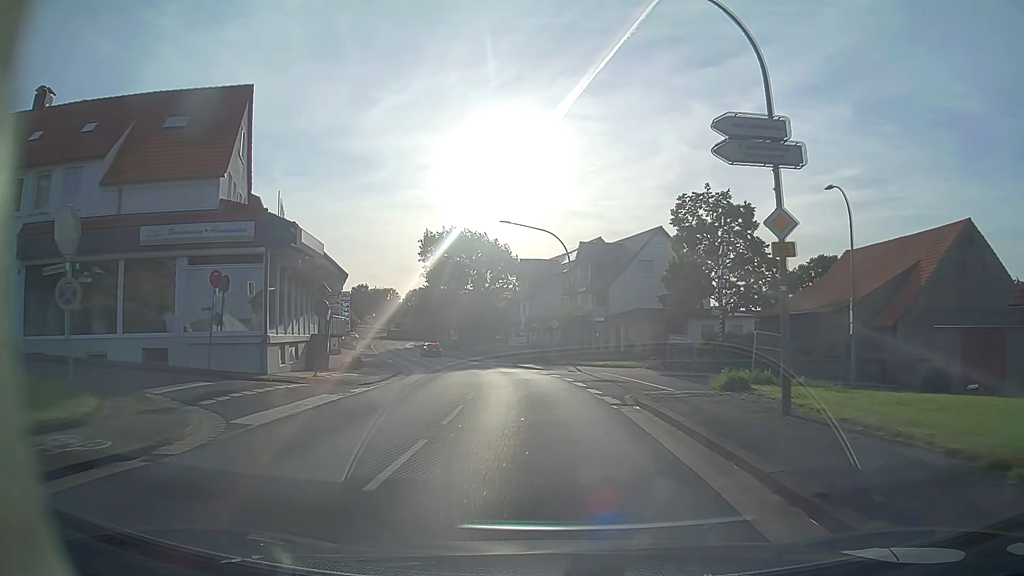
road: primary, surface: asphalt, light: Day
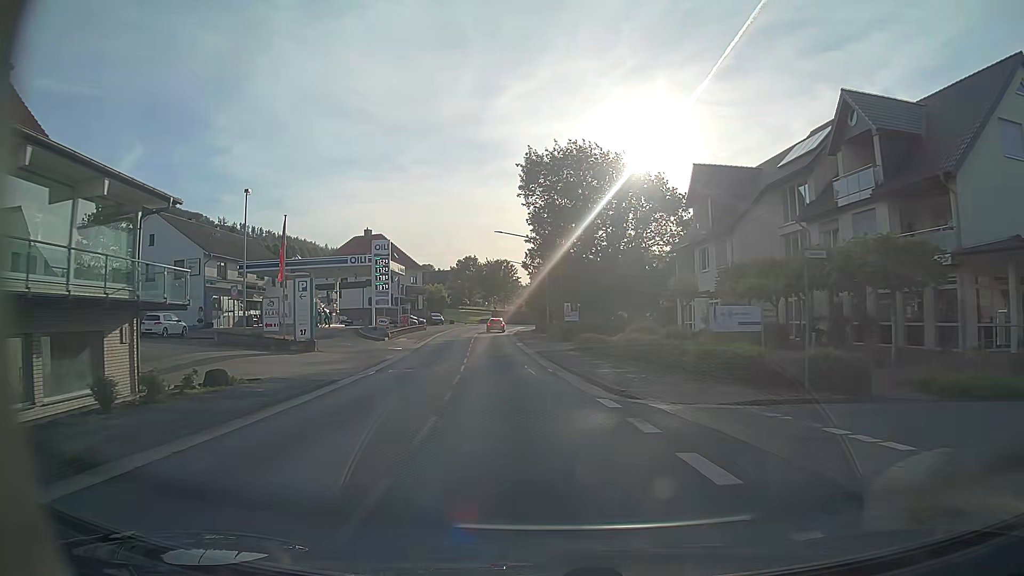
(-3.4, +39.7) m; -12°
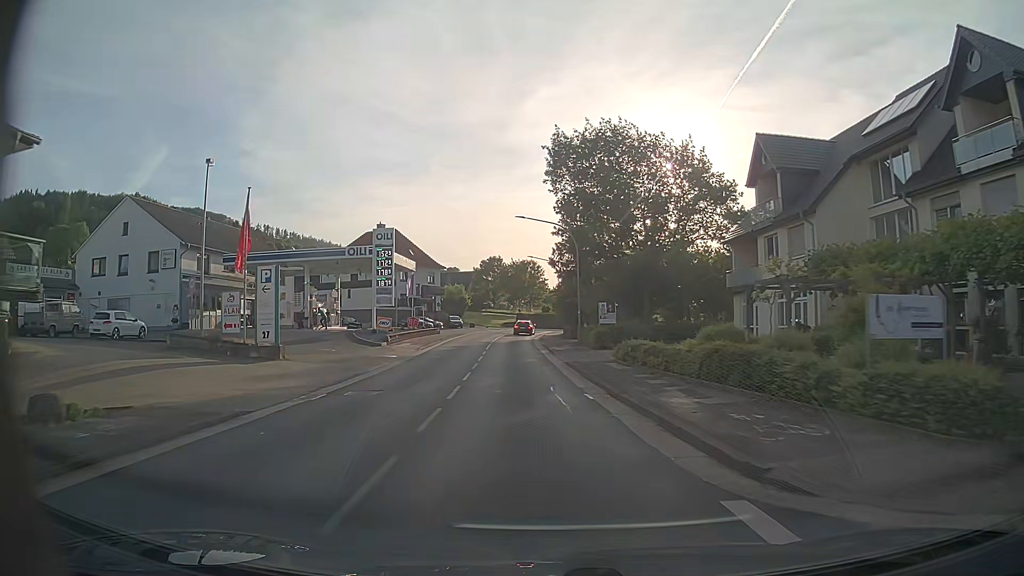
(-0.2, +8.0) m; -2°
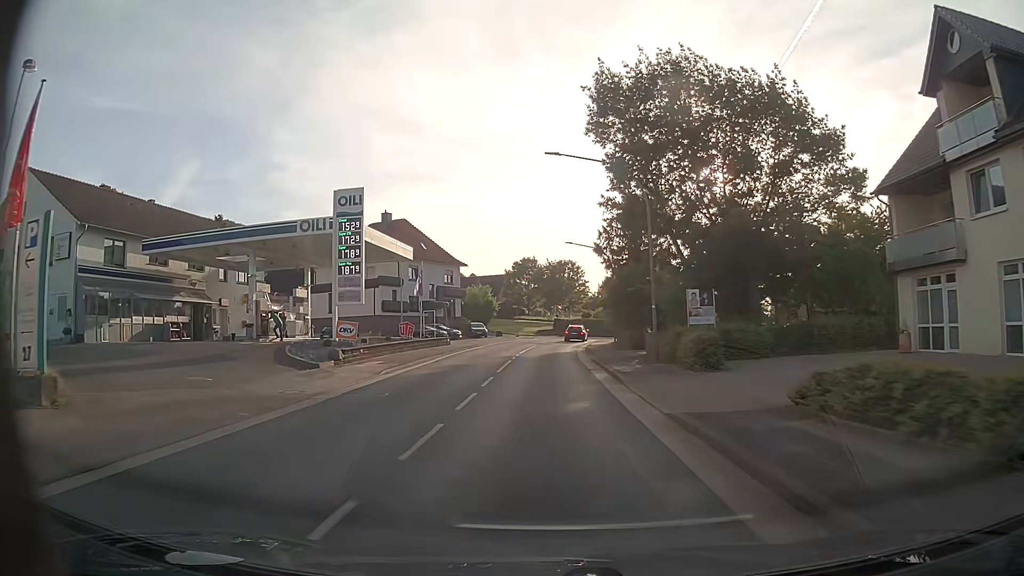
(-0.5, +15.9) m; -3°
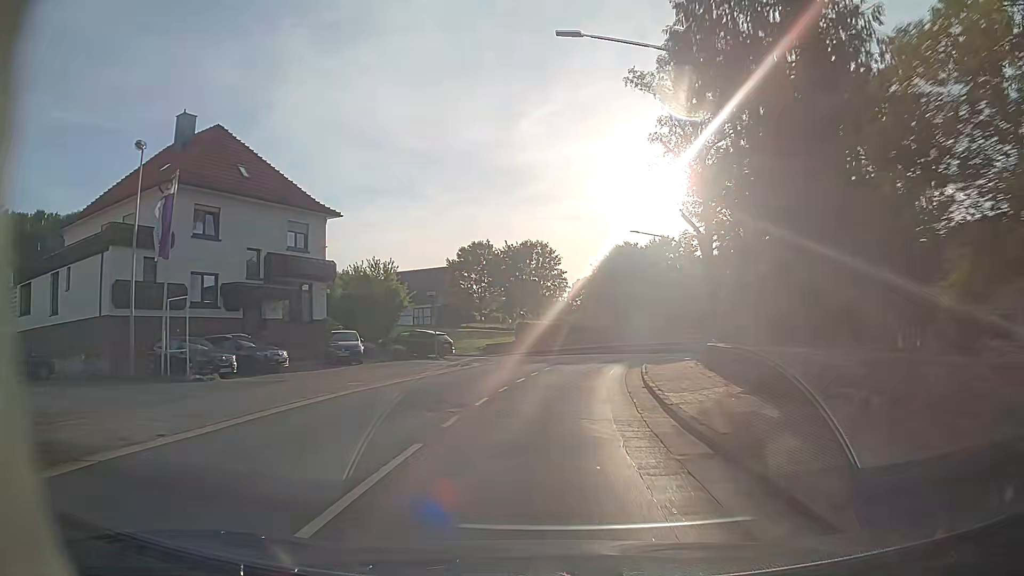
(+0.2, +39.2) m; +3°
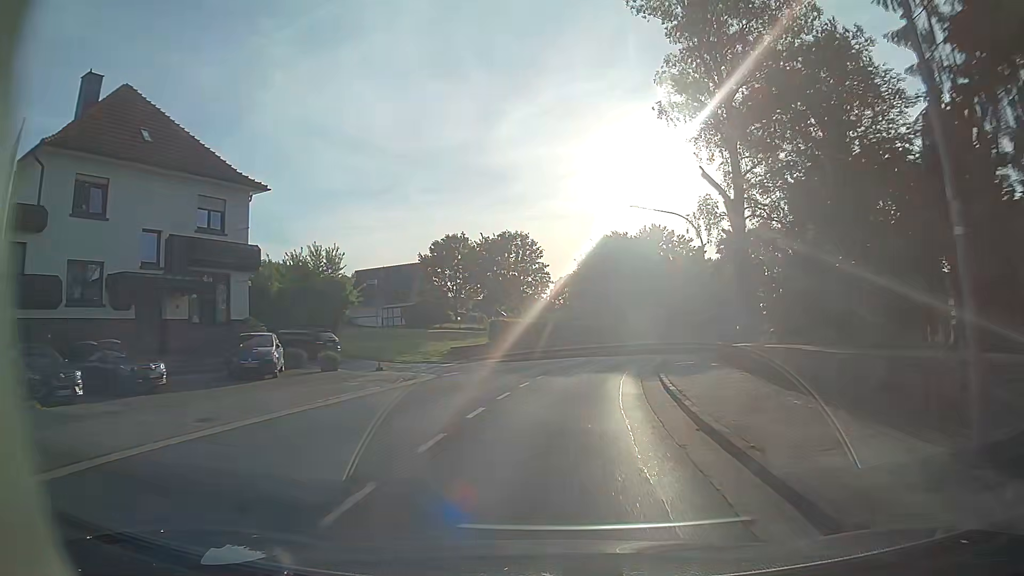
(+0.1, +8.1) m; +1°
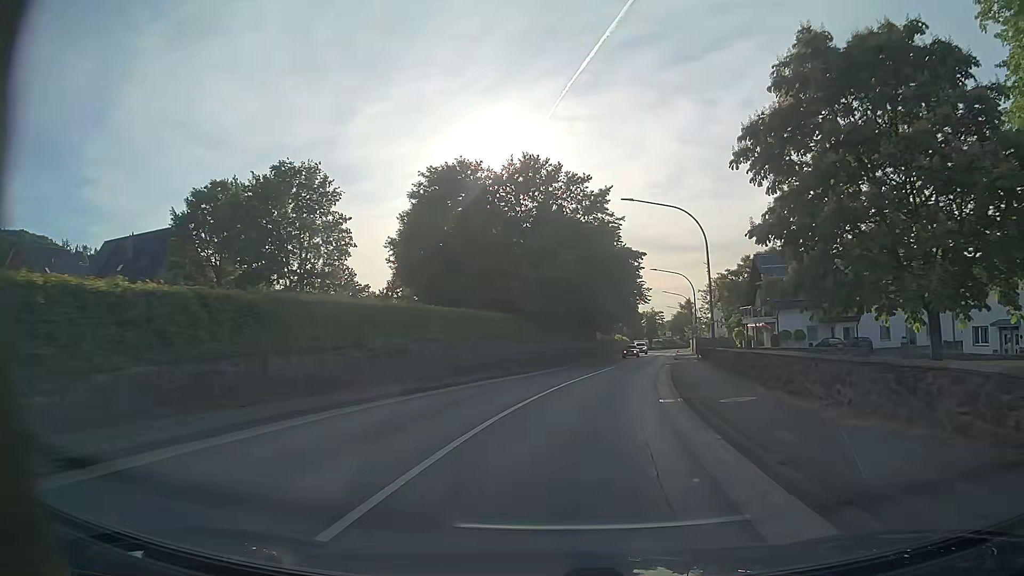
(+3.1, +32.0) m; +13°
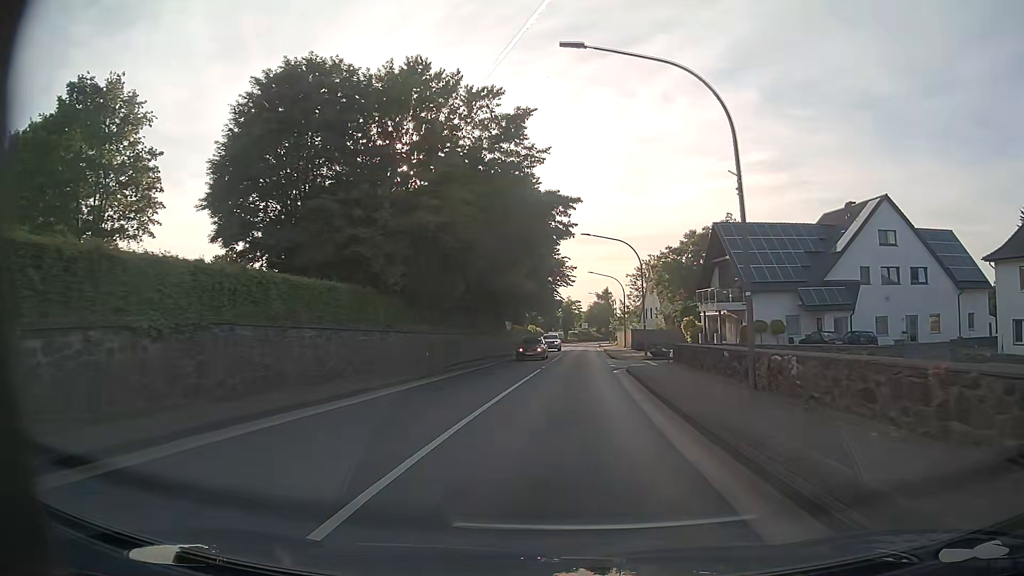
(+1.0, +16.1) m; +7°
(0, +10) (+1, +20) (+1, +30) (+2, +40) (+3, +50) (+3, +60) (+4, +70) (+5, +80) (+5, +90) (+6, +100) m
